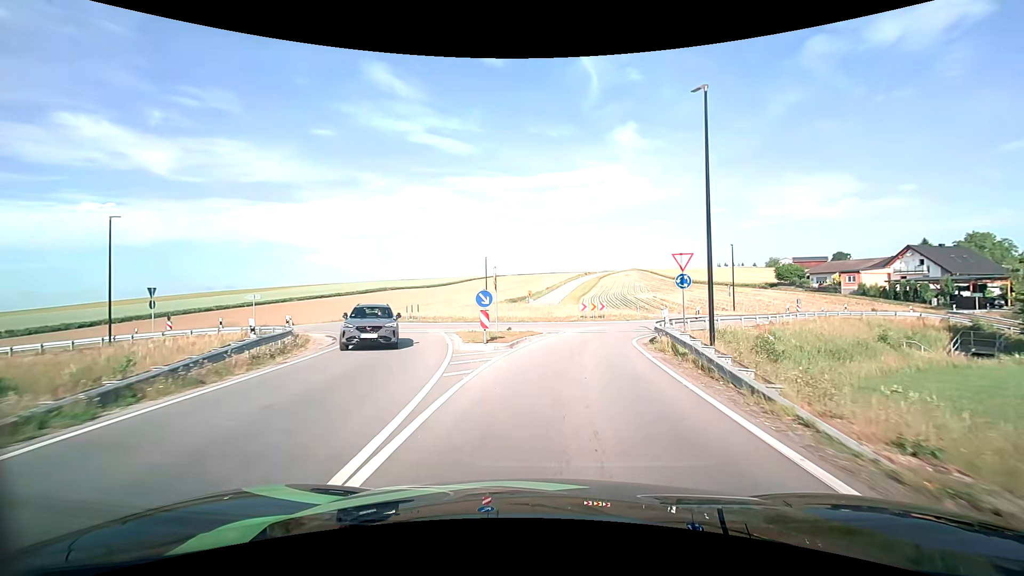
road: tertiary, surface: asphalt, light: Day
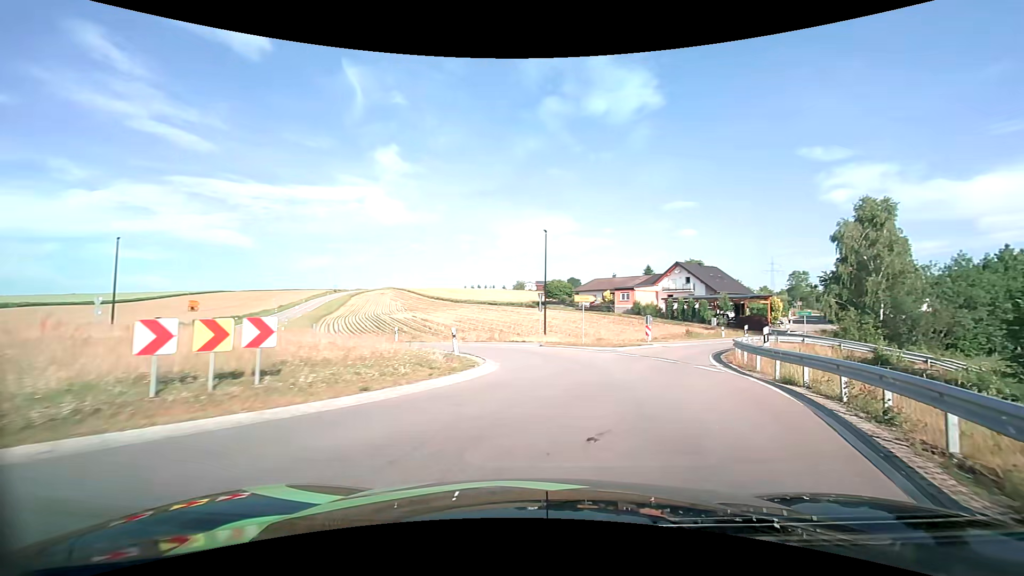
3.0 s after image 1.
(+3.7, +26.5) m; +26°
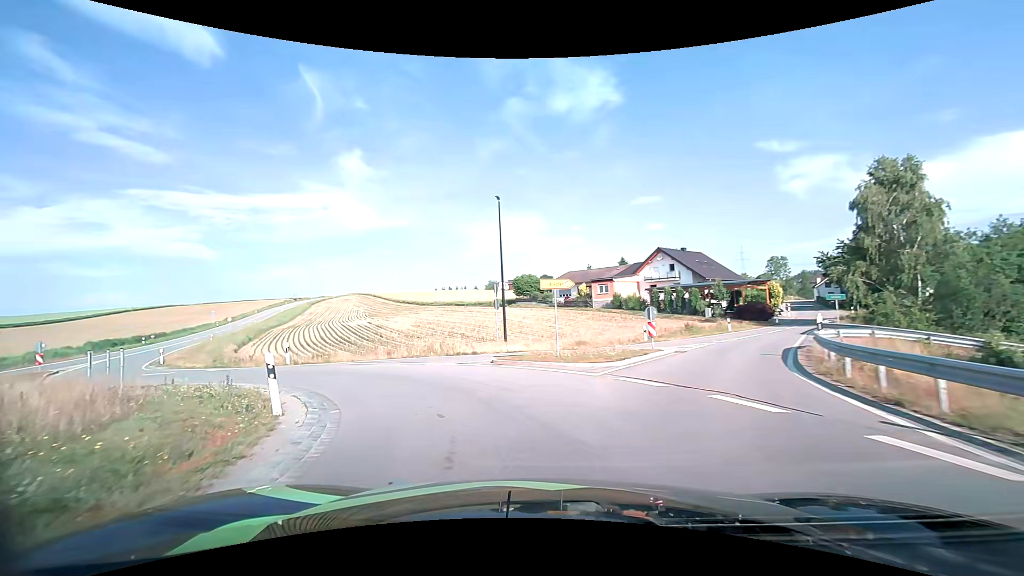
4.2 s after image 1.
(+1.0, +10.4) m; +5°
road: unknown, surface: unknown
(-2, +10) (-8, +18) (-16, +23) (-24, +29) (-31, +36) (-37, +44) (-42, +53) (-47, +62) (-51, +70) (-56, +79) m
